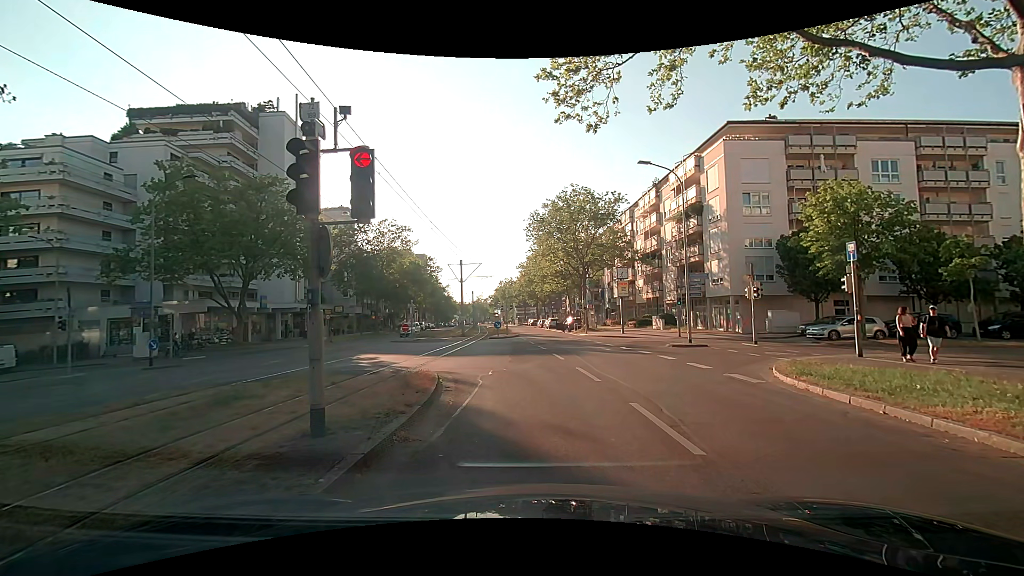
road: tertiary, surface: asphalt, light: Day
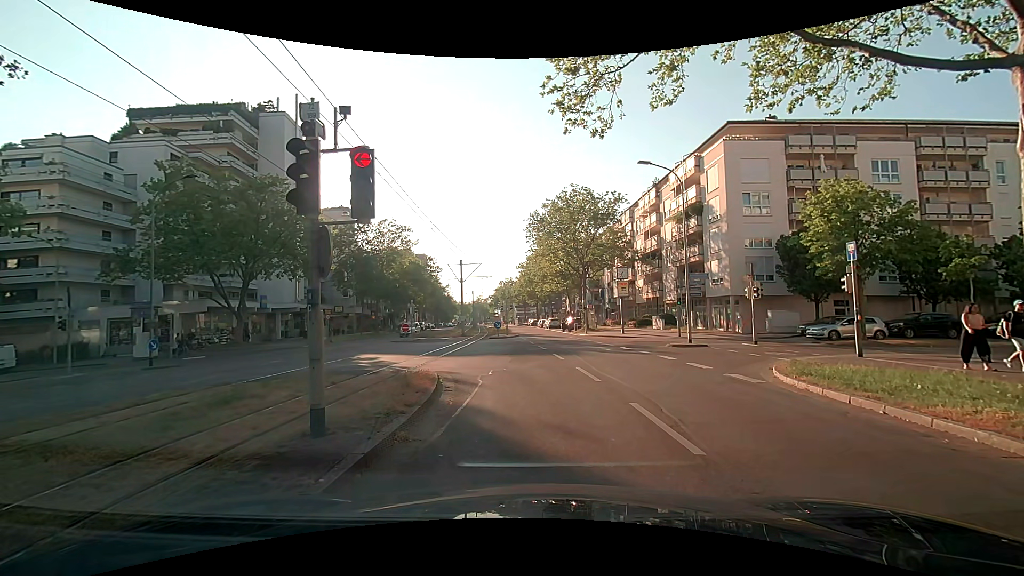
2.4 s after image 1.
(0.0, 0.0) m; 0°
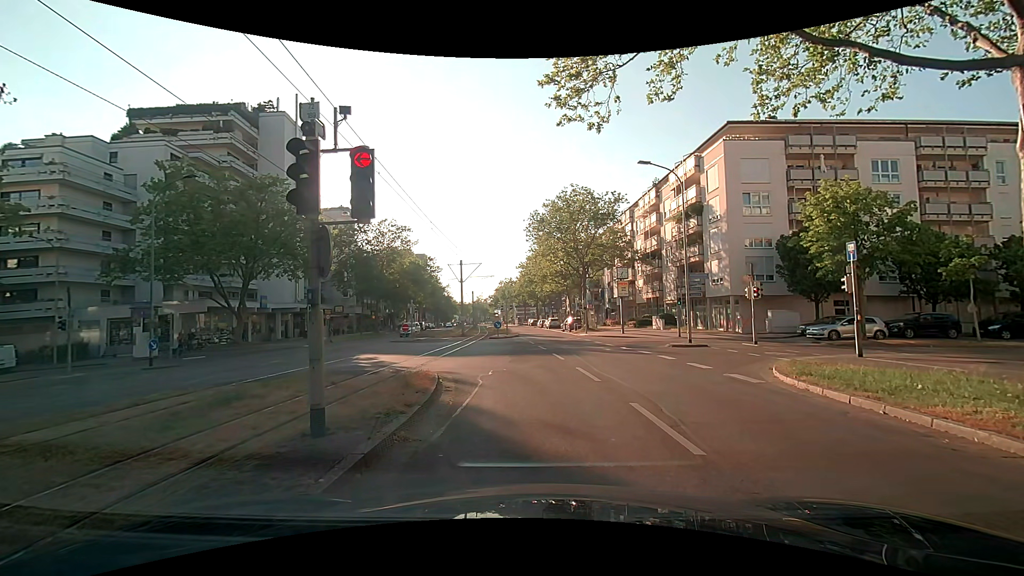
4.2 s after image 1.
(0.0, 0.0) m; 0°
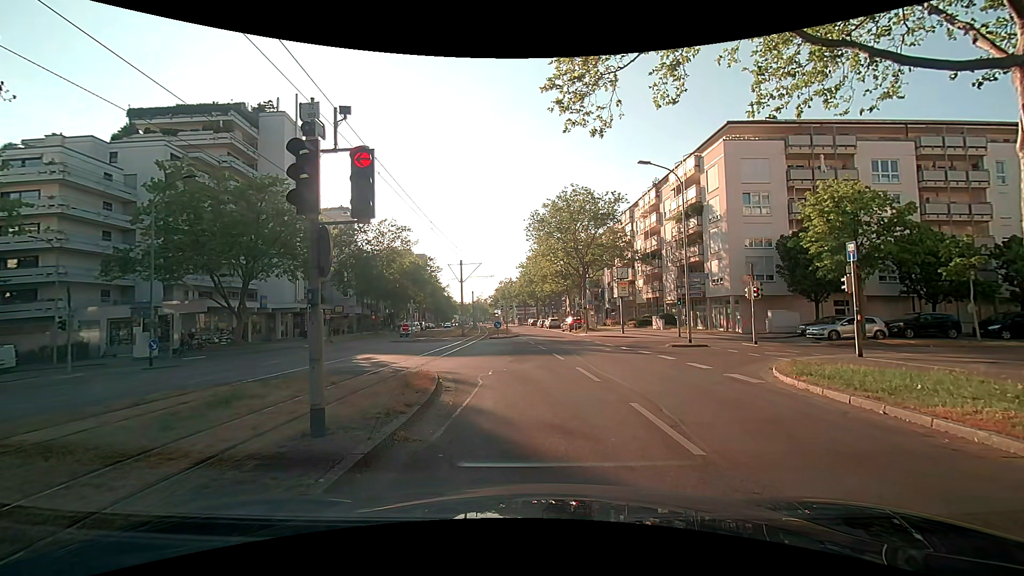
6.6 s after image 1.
(0.0, 0.0) m; 0°
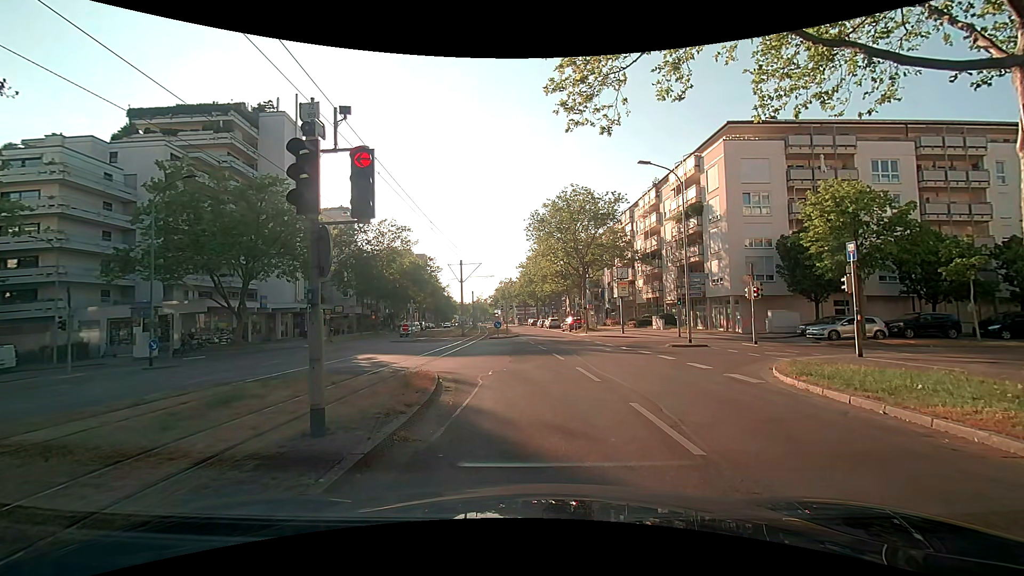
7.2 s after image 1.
(0.0, 0.0) m; 0°
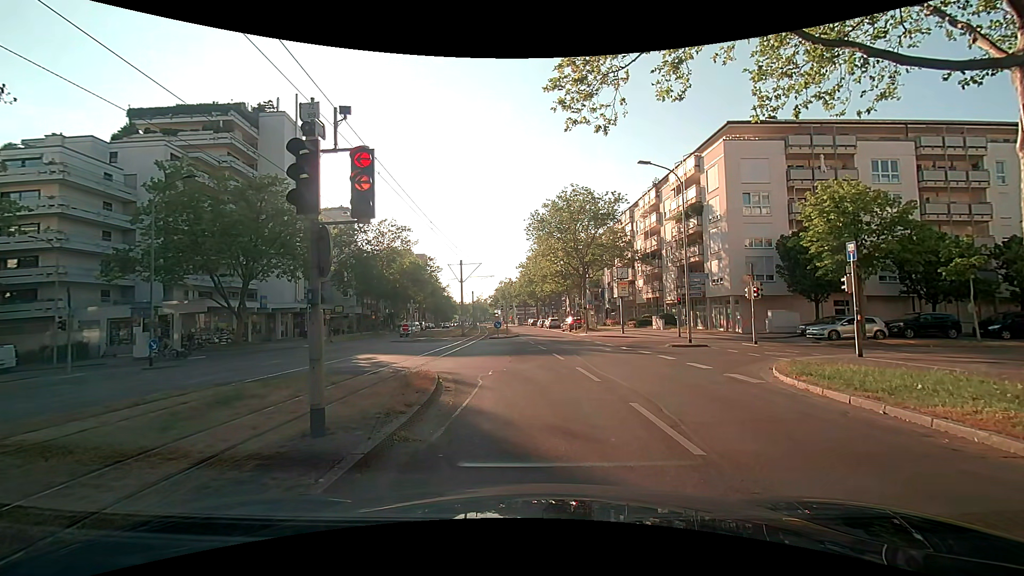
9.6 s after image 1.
(0.0, 0.0) m; 0°
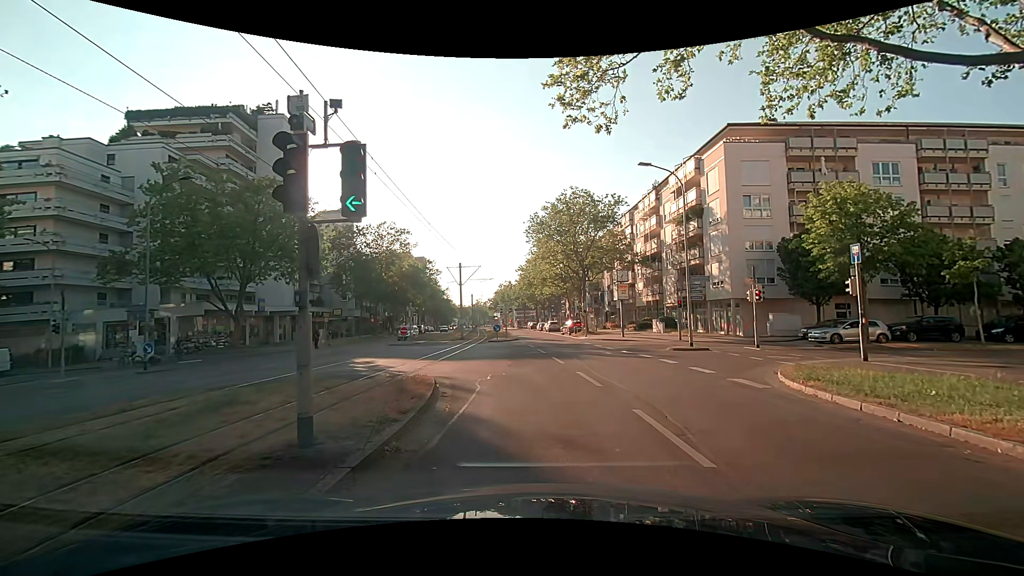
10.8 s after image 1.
(0.0, +0.3) m; 0°
